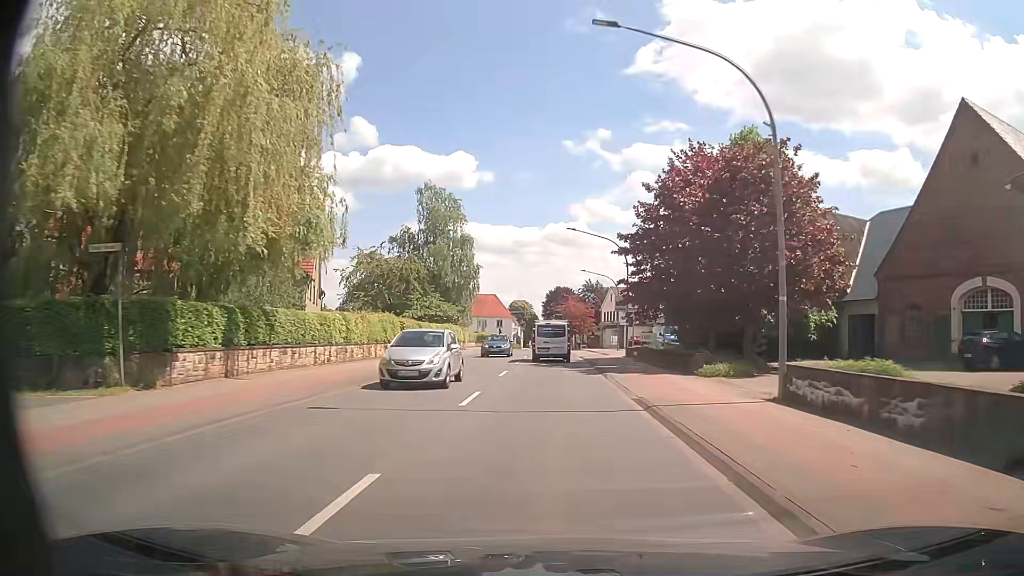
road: primary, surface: asphalt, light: Day
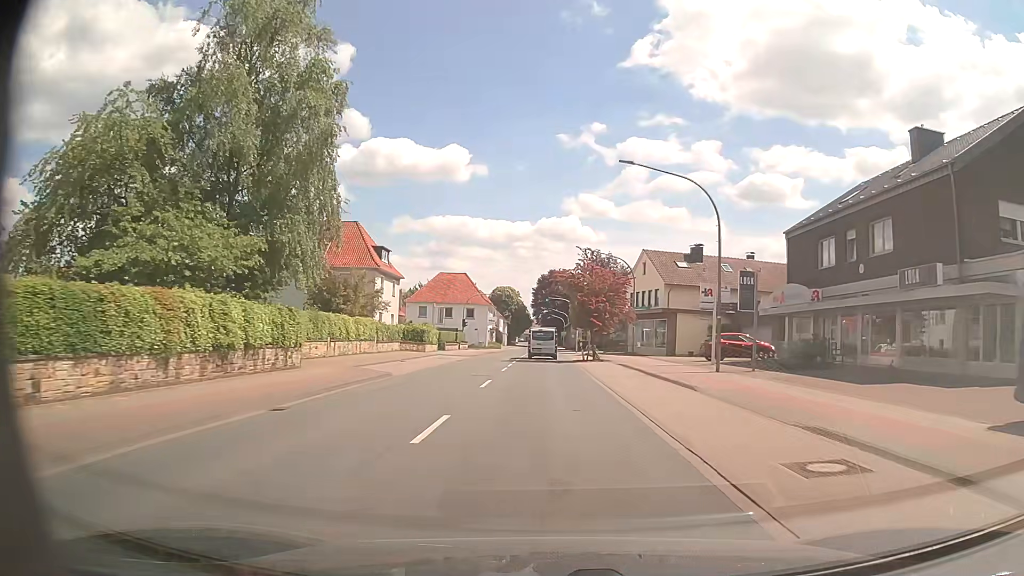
(0.0, +41.1) m; 0°
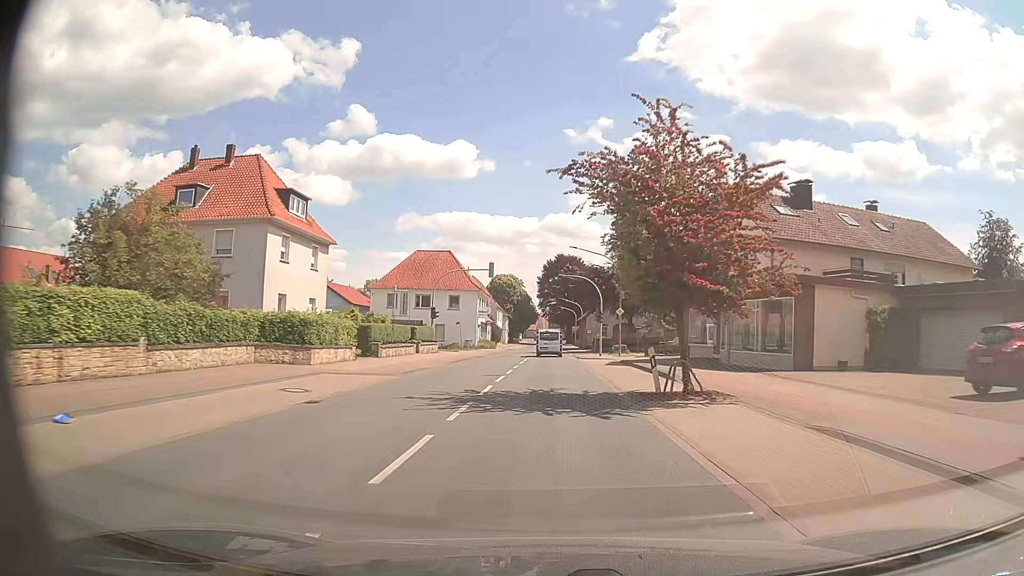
(0.0, +24.9) m; 0°
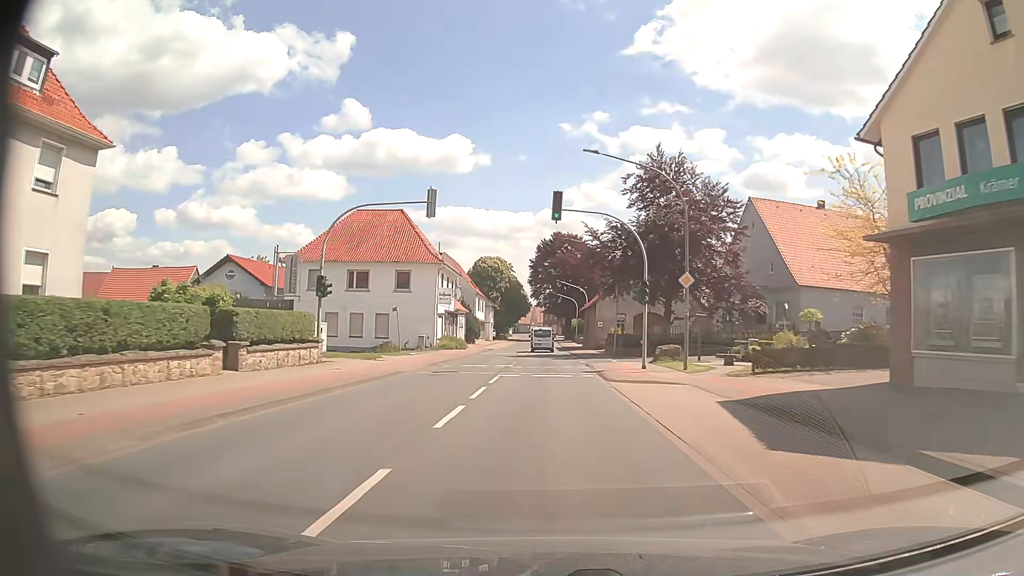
(+0.1, +25.2) m; 0°
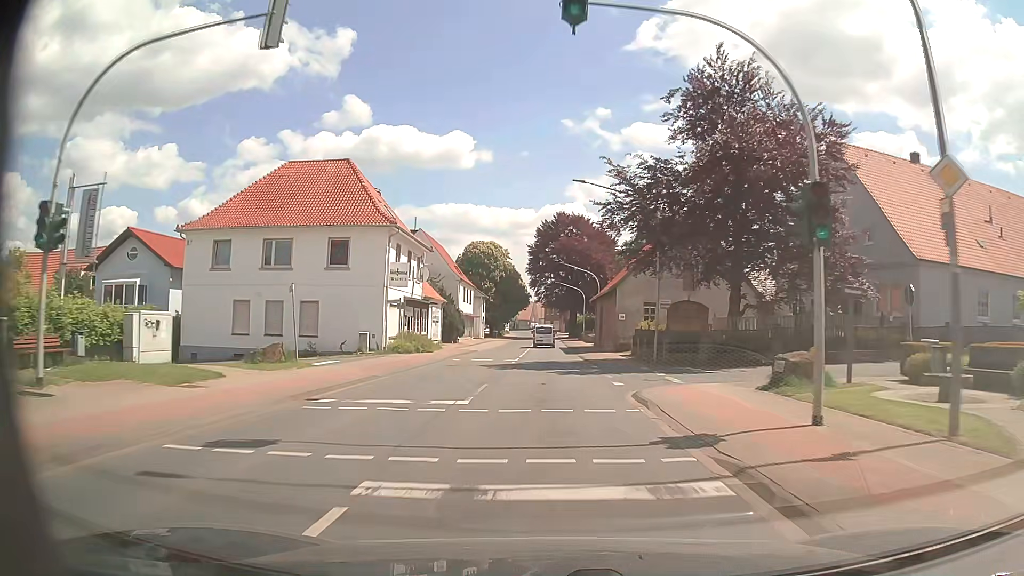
(0.0, +16.8) m; 0°
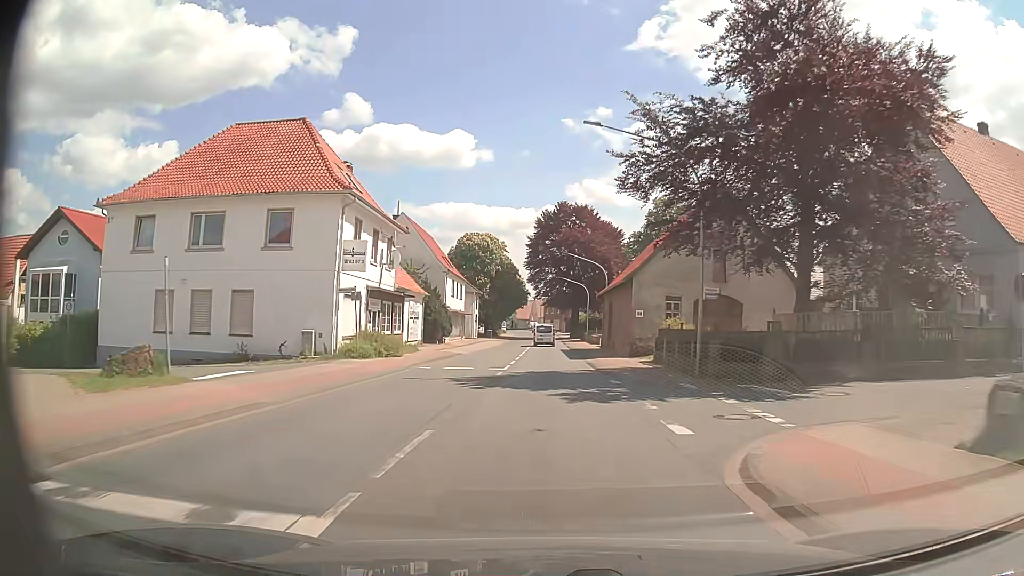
(-0.1, +8.4) m; 0°
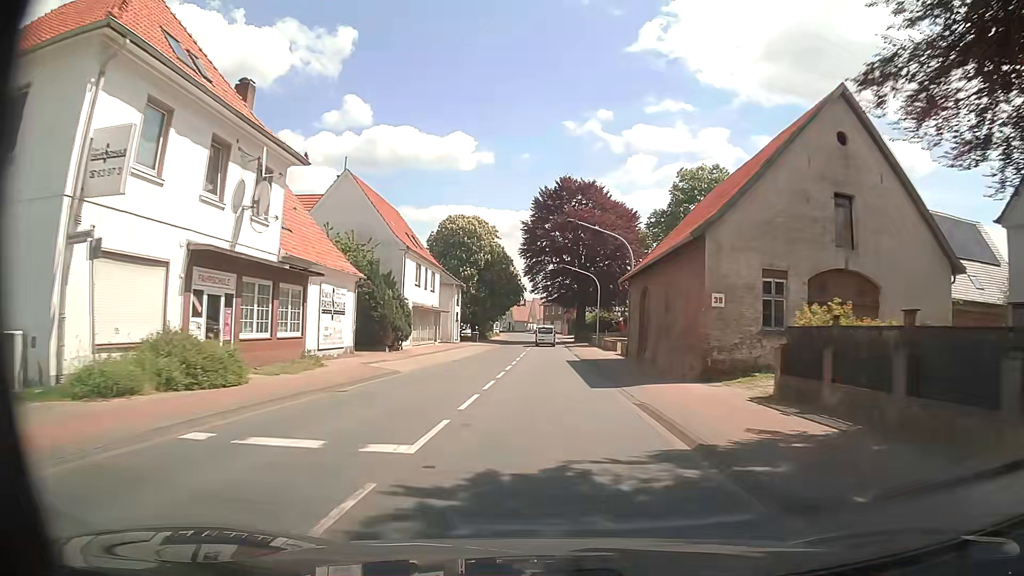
(0.0, +16.8) m; +1°
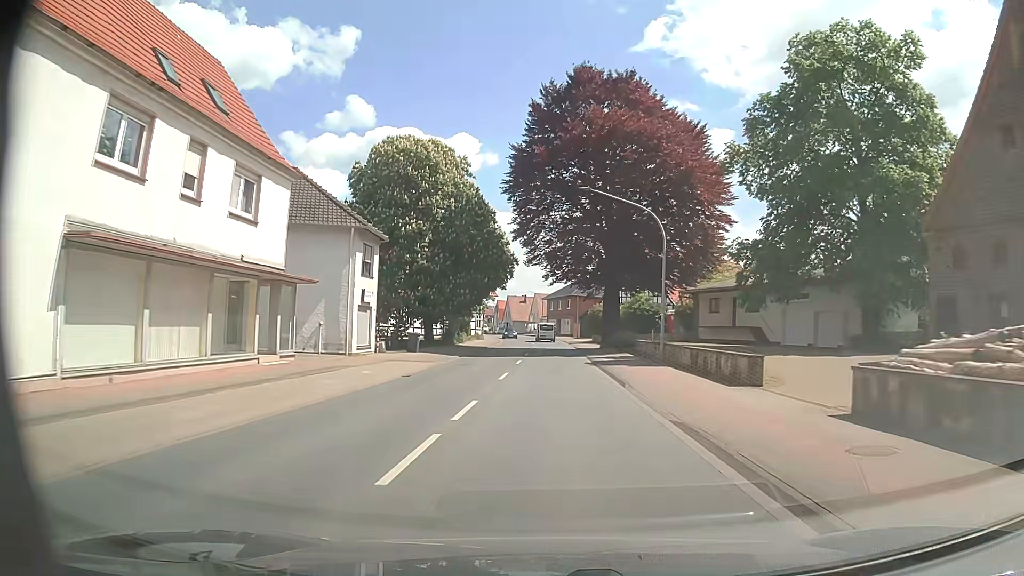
(-0.4, +33.9) m; -1°
(0, +10) (0, +20) (0, +30) (0, +40) (0, +50) (0, +60) (0, +70) (-1, +80) (-2, +90) (-3, +100) m
